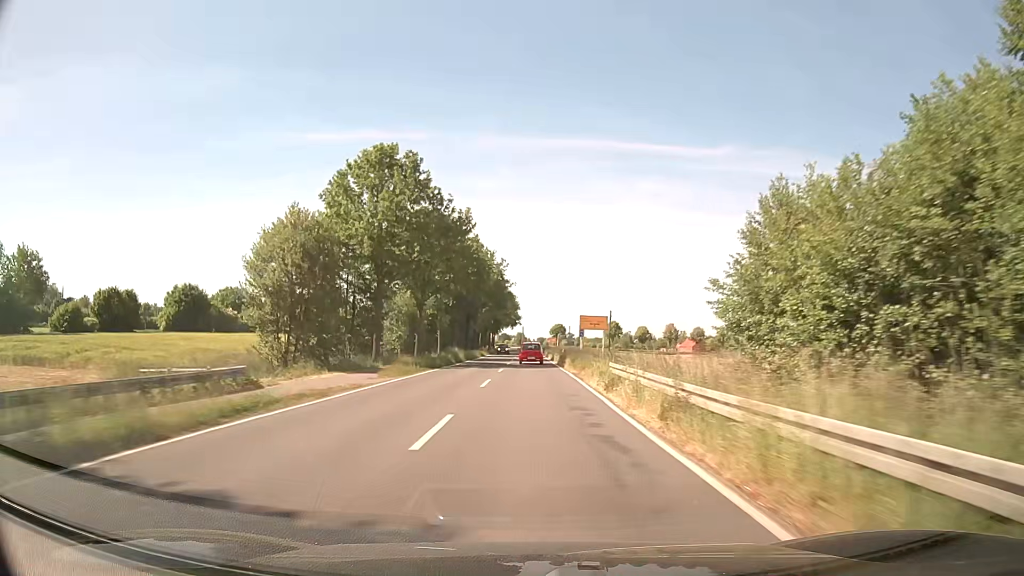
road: secondary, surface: asphalt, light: Day
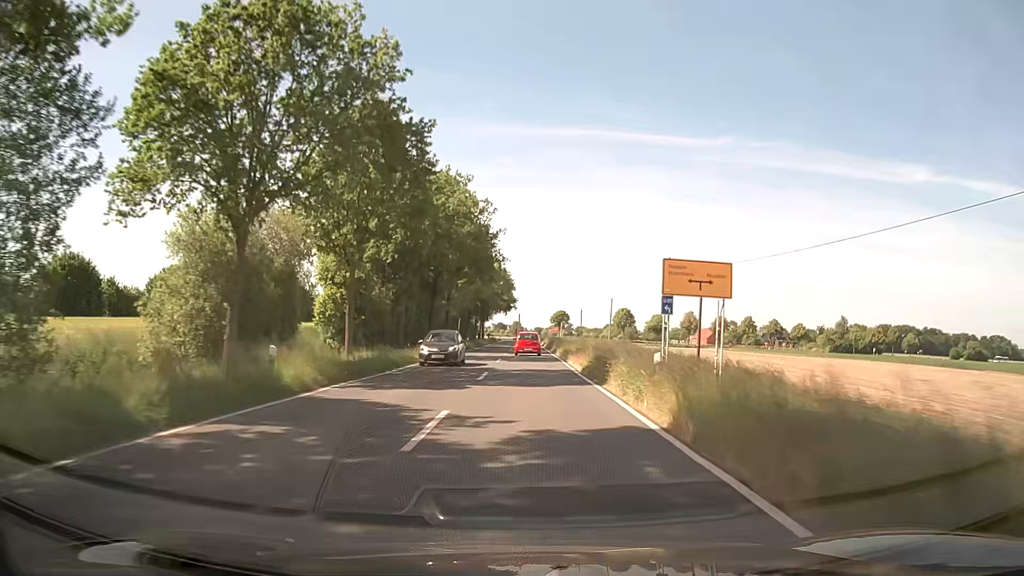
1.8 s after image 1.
(-0.1, +37.7) m; 0°
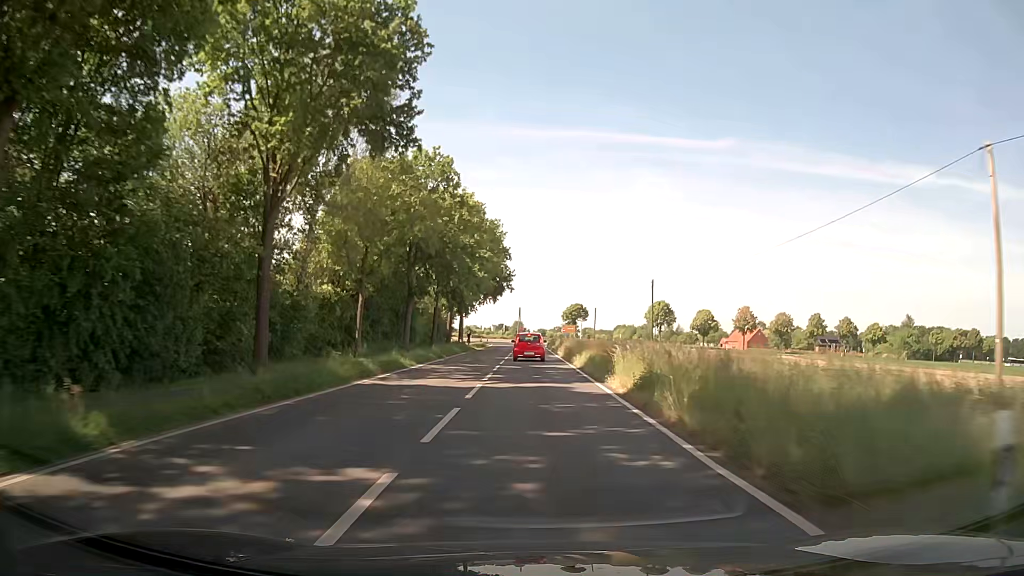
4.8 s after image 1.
(-0.1, +60.6) m; 0°
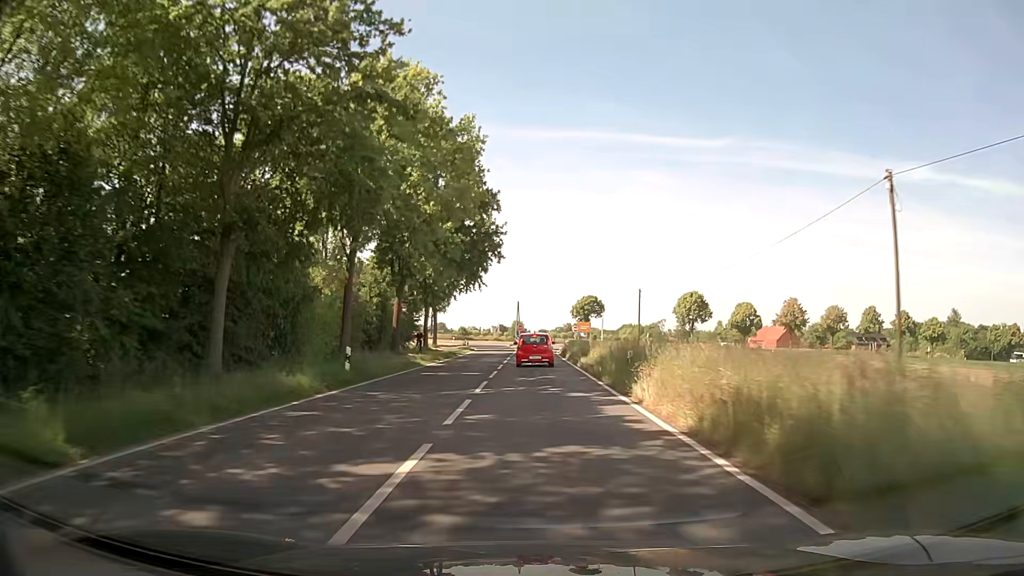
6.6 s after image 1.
(0.0, +34.1) m; 0°
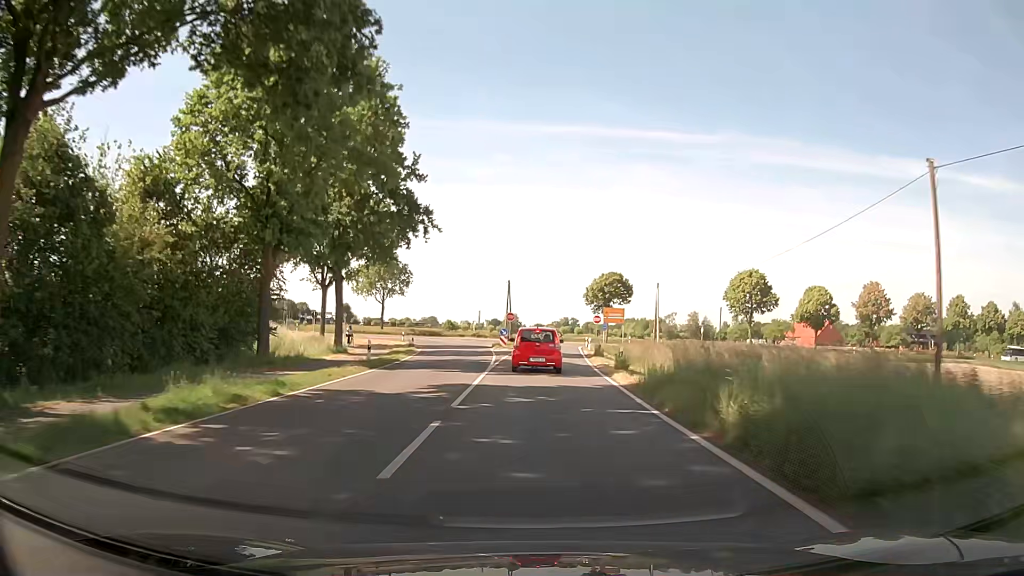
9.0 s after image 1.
(+0.2, +39.8) m; 0°
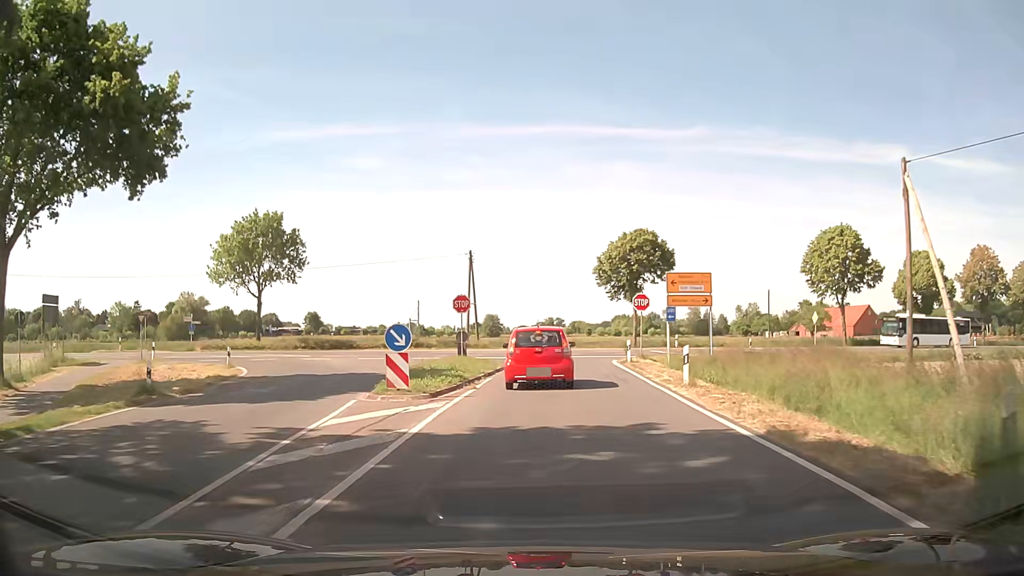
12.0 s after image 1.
(+0.7, +36.0) m; +2°
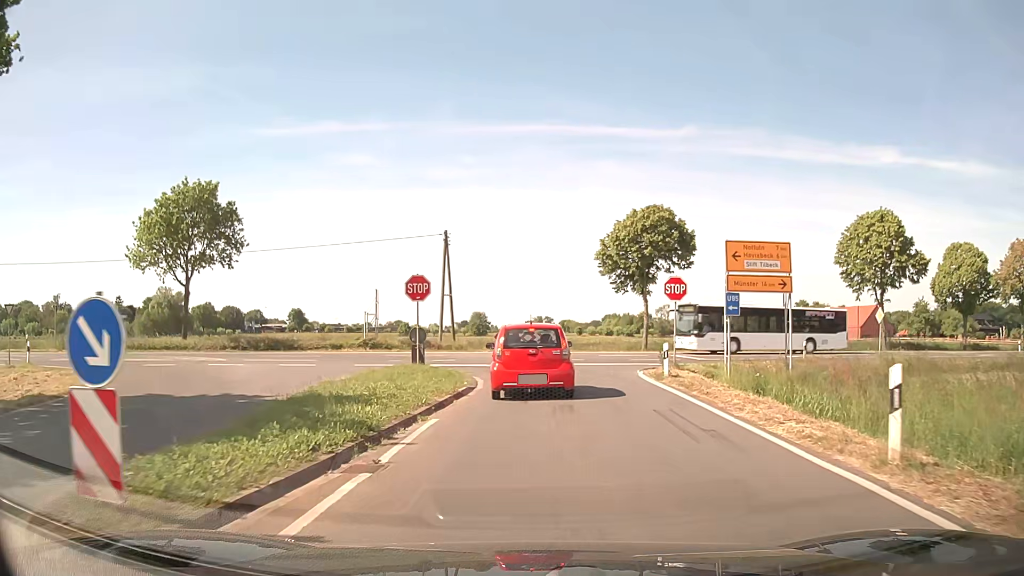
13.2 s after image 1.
(+0.1, +10.1) m; +1°
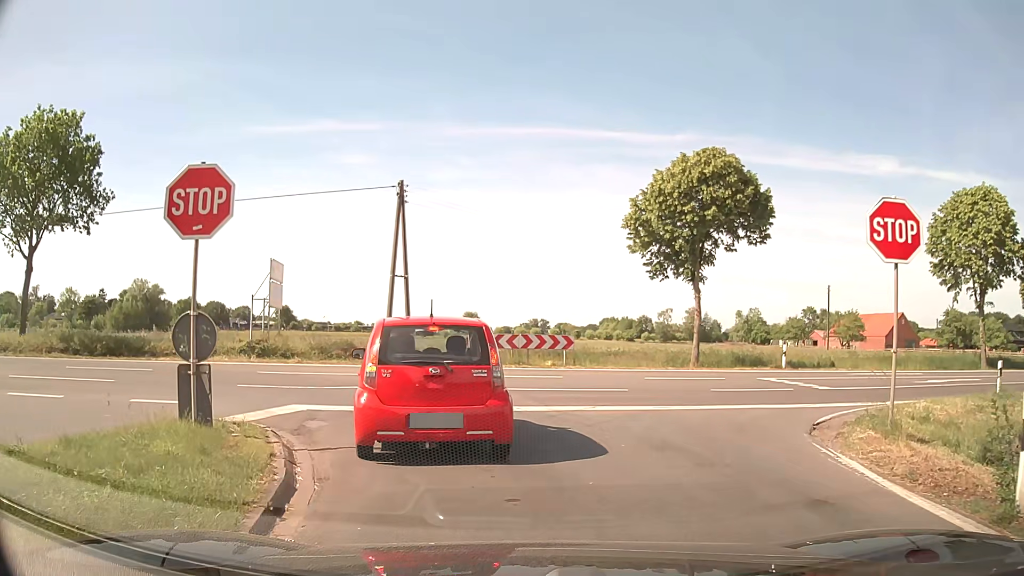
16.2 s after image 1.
(+0.1, +15.1) m; +1°
(-1, +10) (-8, +17) (-18, +18) (-28, +16) (-37, +13) (-47, +10) (-57, +8) (-66, +5) (-76, +2) (-85, -1) m
